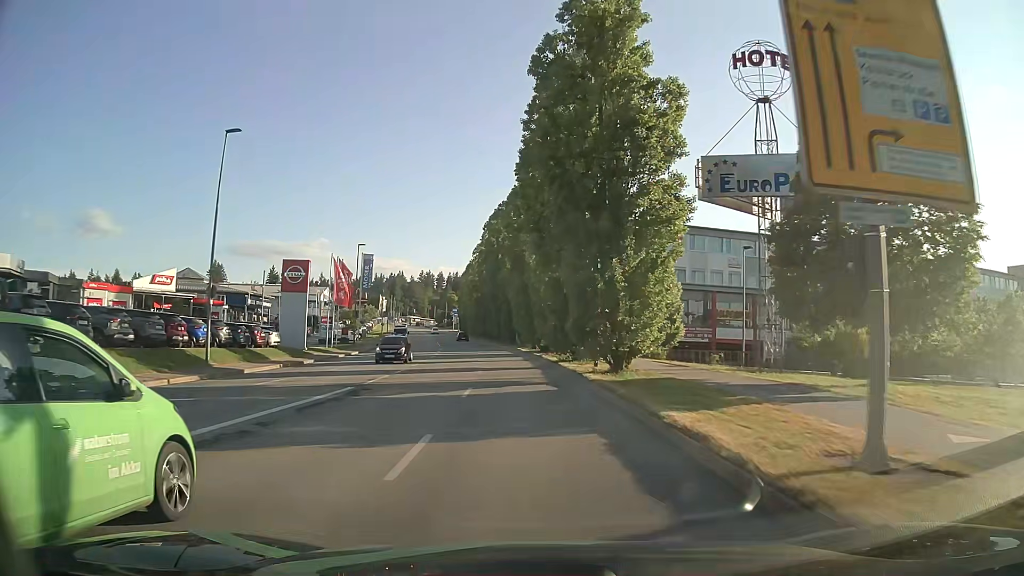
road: tertiary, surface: asphalt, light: Day
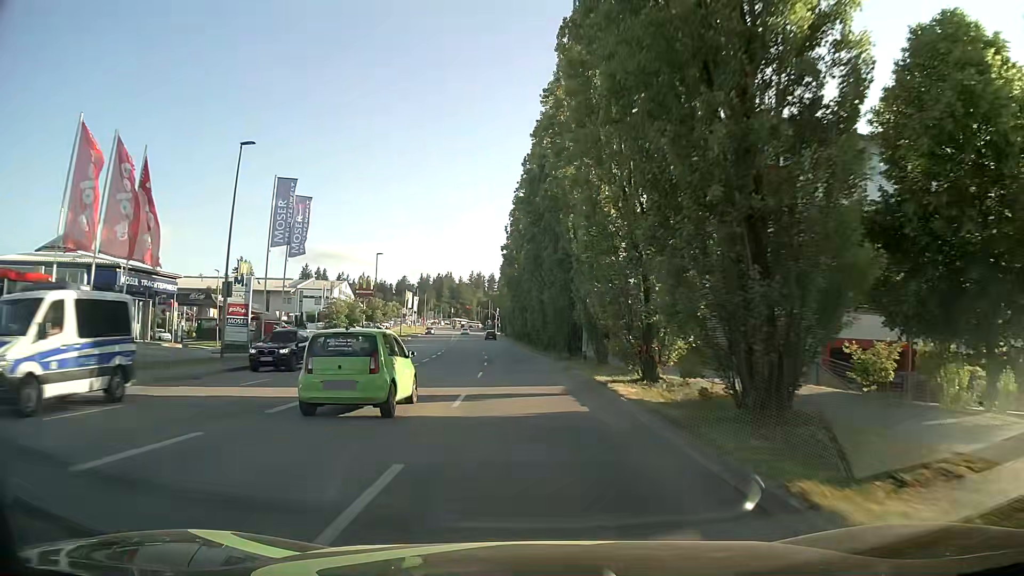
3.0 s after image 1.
(-1.6, +38.7) m; -5°
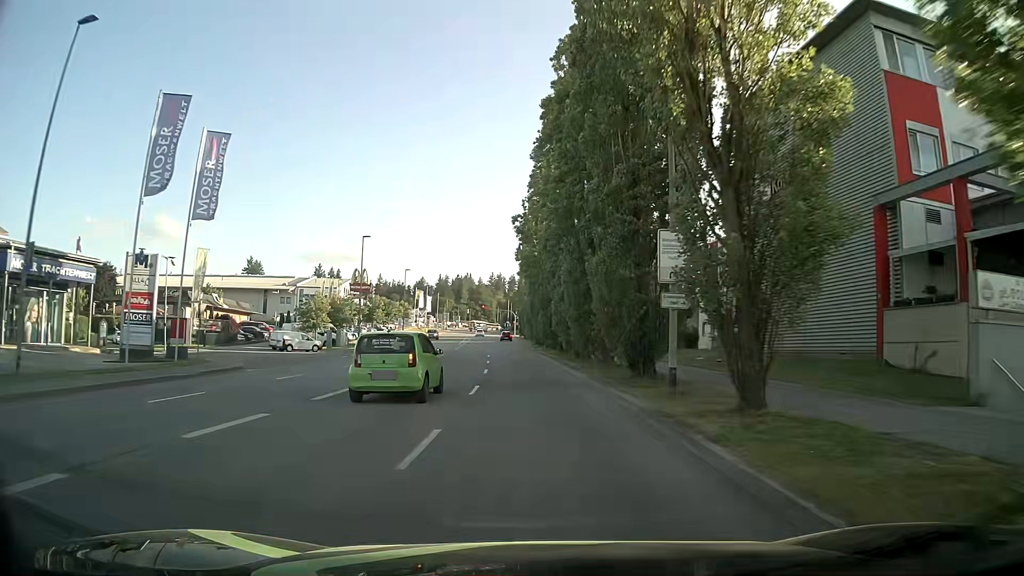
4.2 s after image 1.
(-0.3, +15.5) m; -2°
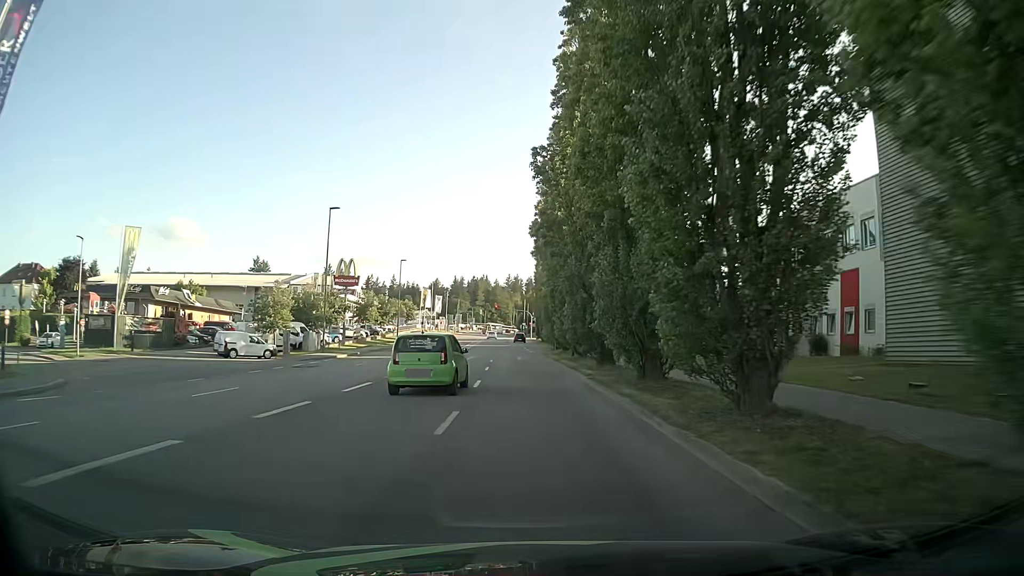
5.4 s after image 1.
(-0.3, +15.5) m; -1°
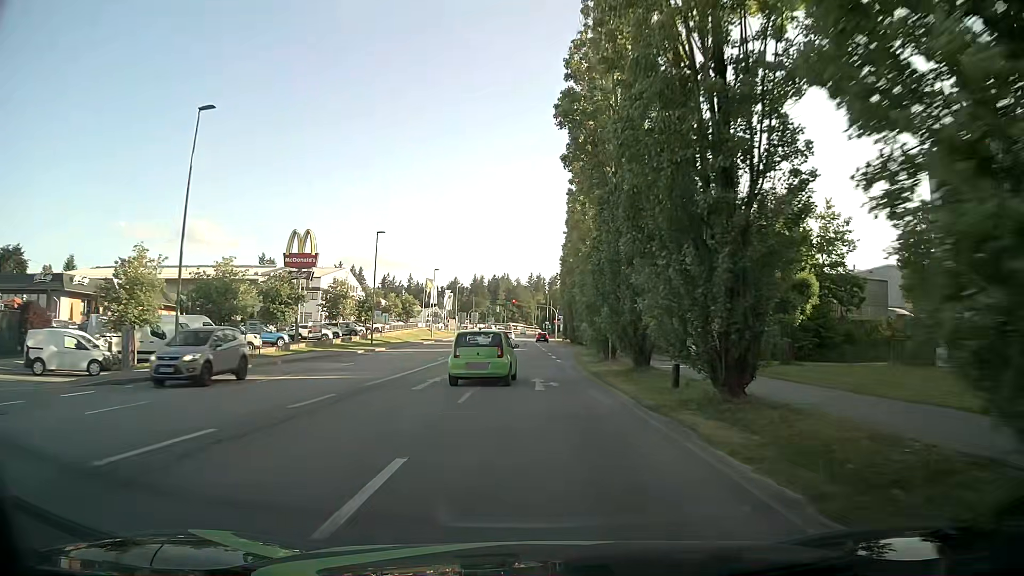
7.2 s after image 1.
(-0.6, +23.1) m; -3°
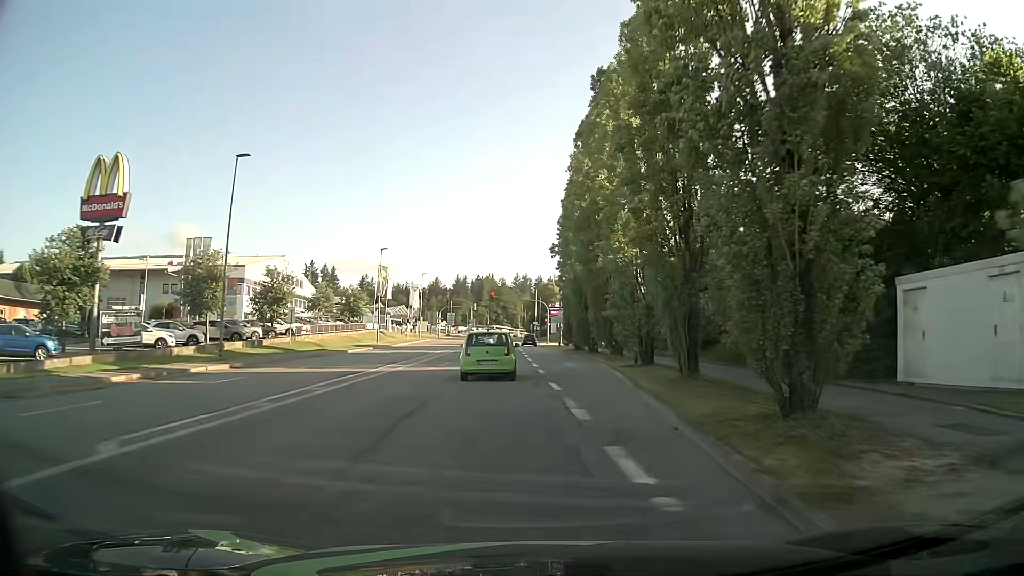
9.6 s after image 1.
(+0.2, +27.8) m; +2°
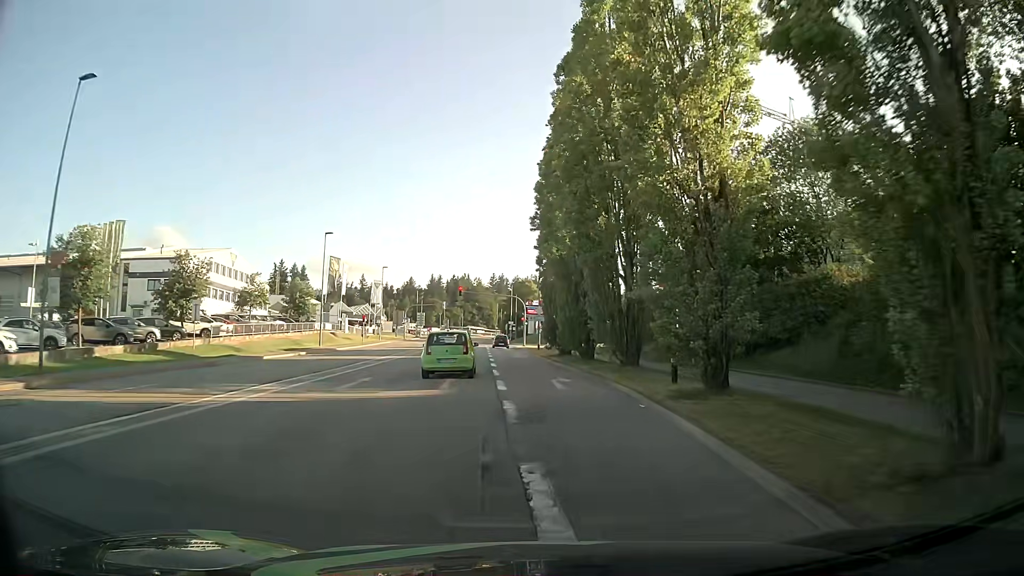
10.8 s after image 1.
(+0.1, +12.3) m; +2°
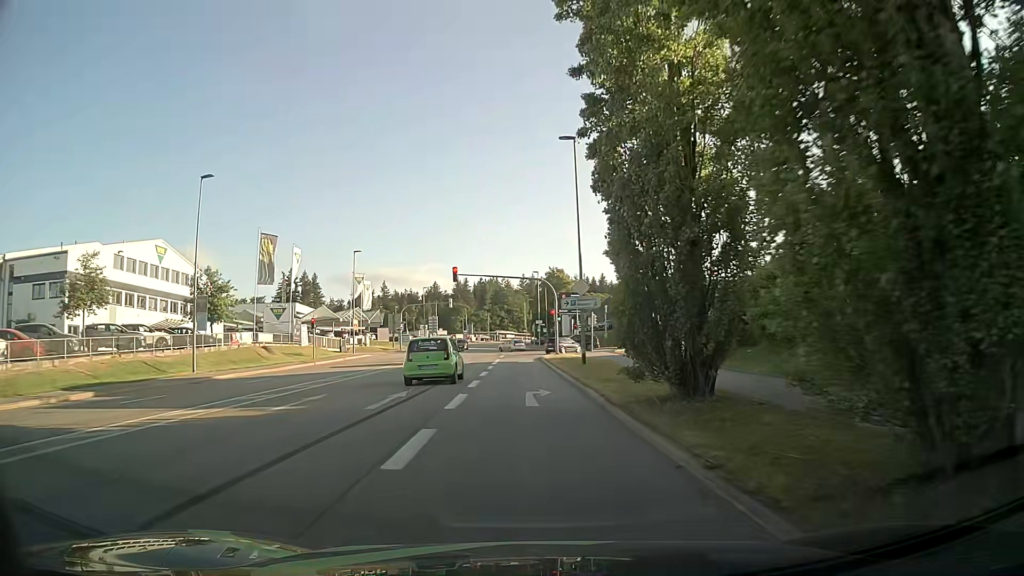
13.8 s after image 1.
(-0.5, +27.7) m; -3°
(0, +10) (-1, +20) (-1, +30) (-1, +40) (-2, +50) (0, +60) (+7, +67) (+17, +69) (+27, +69) (+37, +68) m
